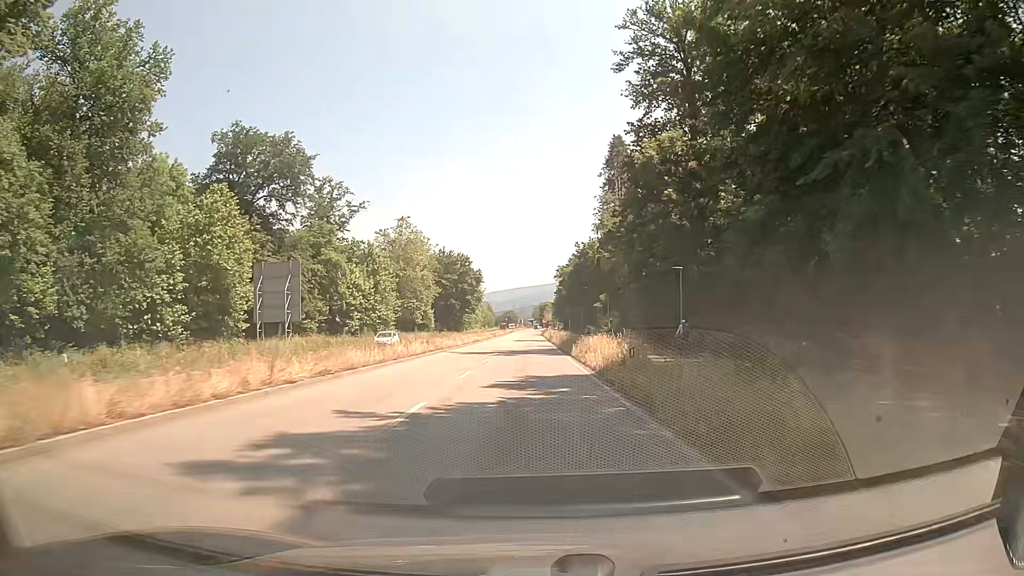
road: primary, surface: asphalt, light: Day
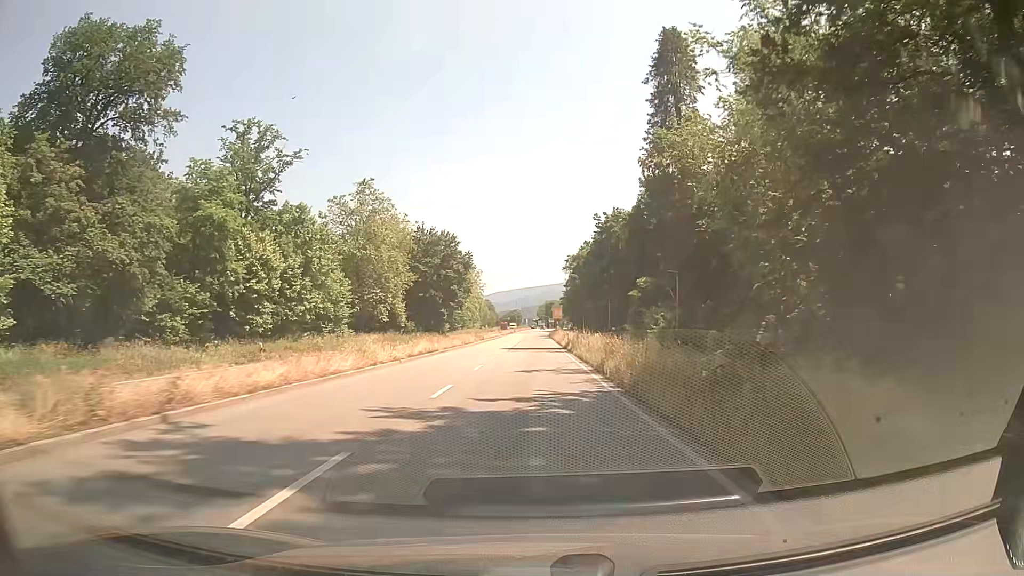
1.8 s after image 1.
(0.0, +32.6) m; 0°
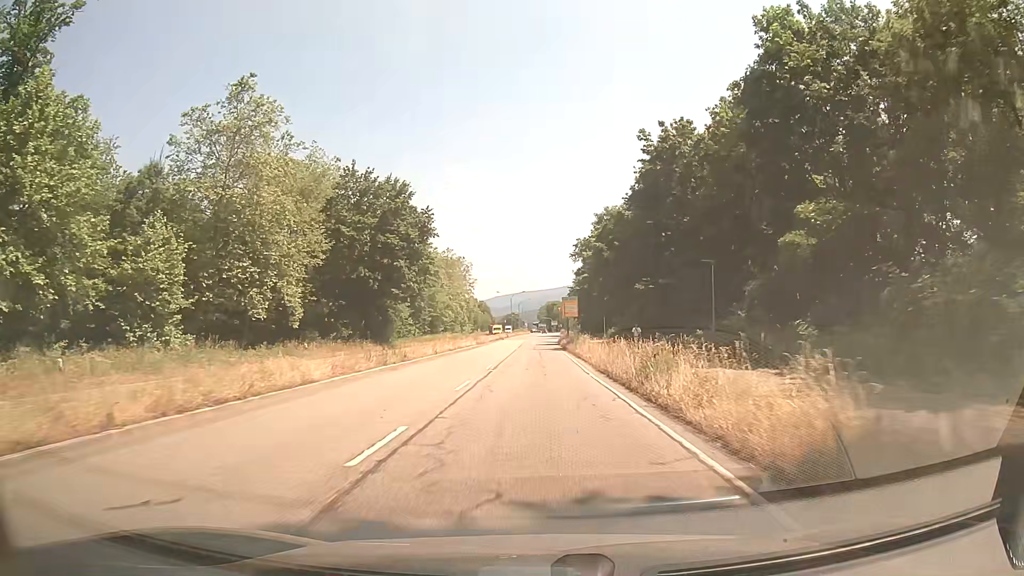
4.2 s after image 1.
(-0.1, +43.0) m; 0°
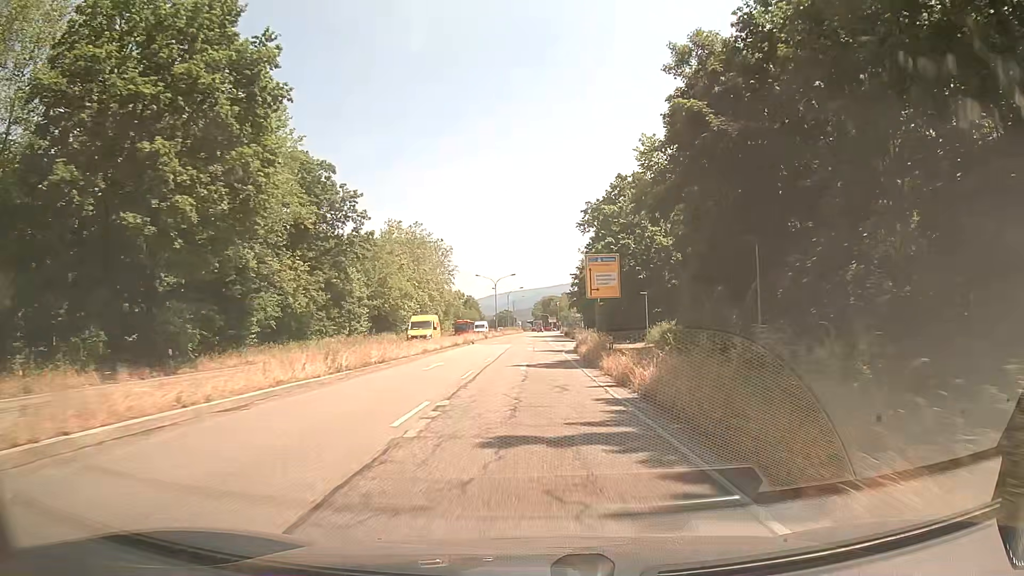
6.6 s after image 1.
(+0.1, +42.2) m; +1°
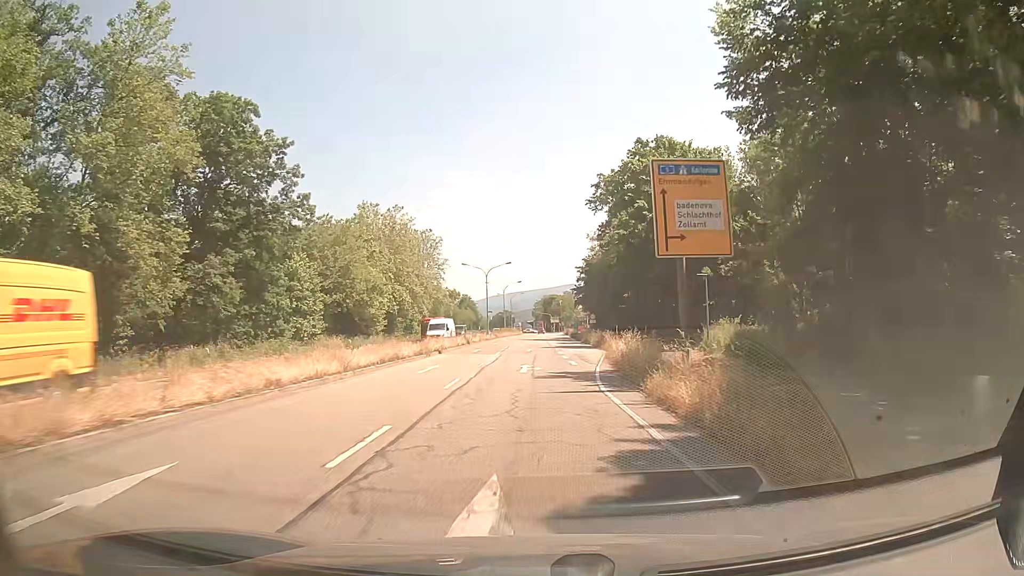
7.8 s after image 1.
(-0.2, +20.8) m; 0°
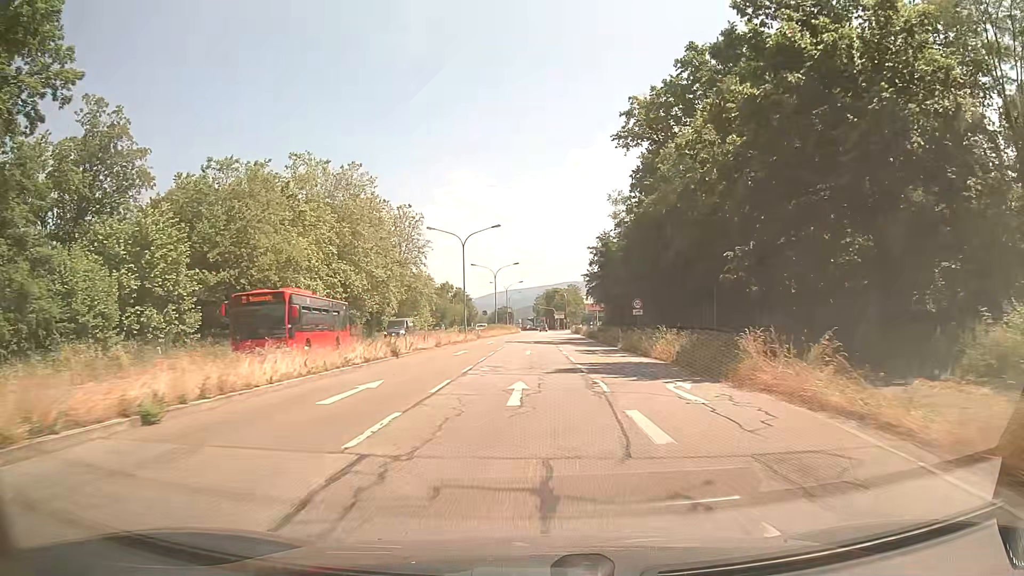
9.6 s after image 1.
(-0.2, +29.7) m; -1°
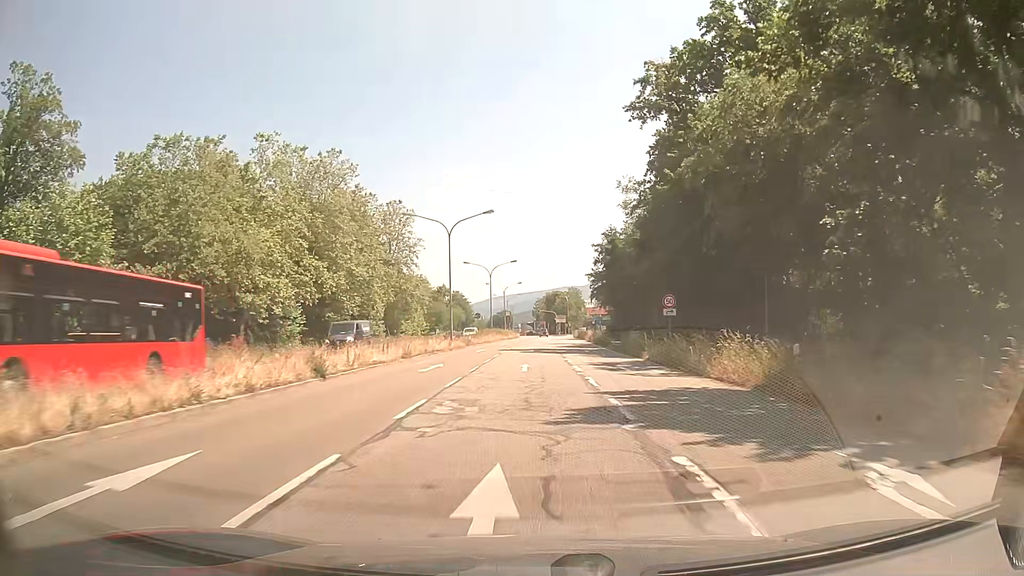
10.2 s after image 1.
(0.0, +9.5) m; 0°
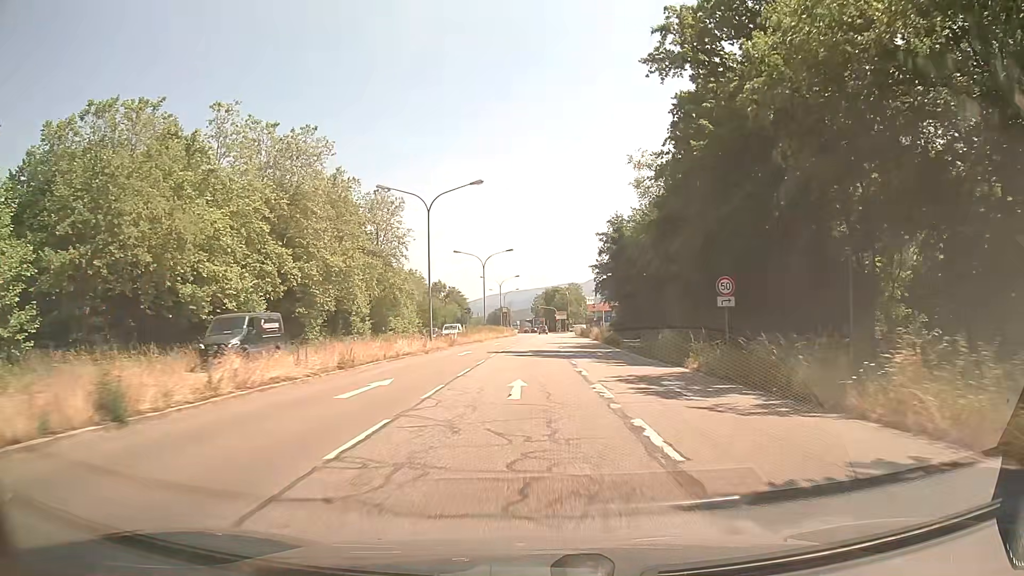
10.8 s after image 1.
(0.0, +9.2) m; 0°
